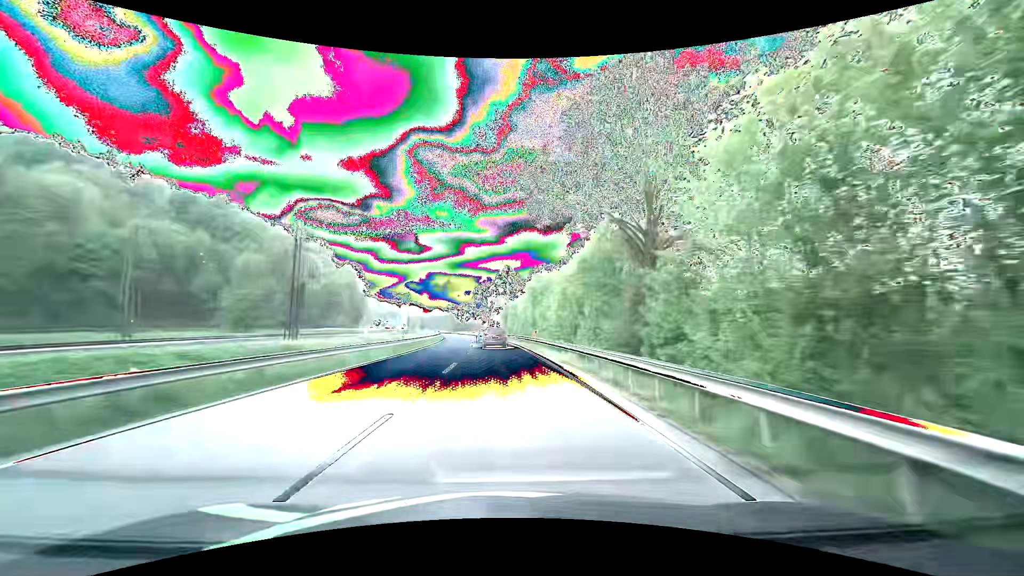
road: primary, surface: asphalt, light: Day
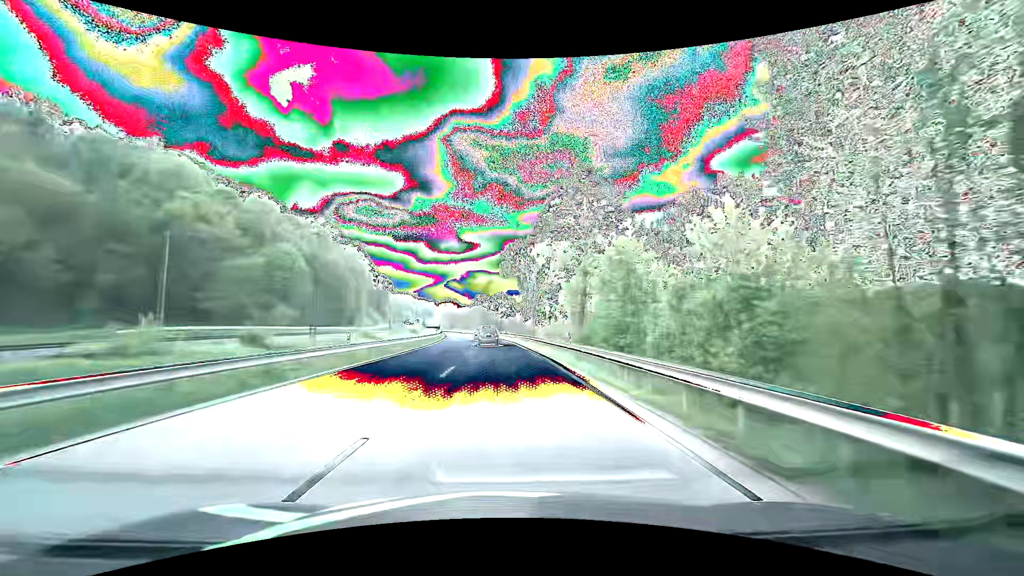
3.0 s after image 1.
(-2.7, +63.3) m; -5°
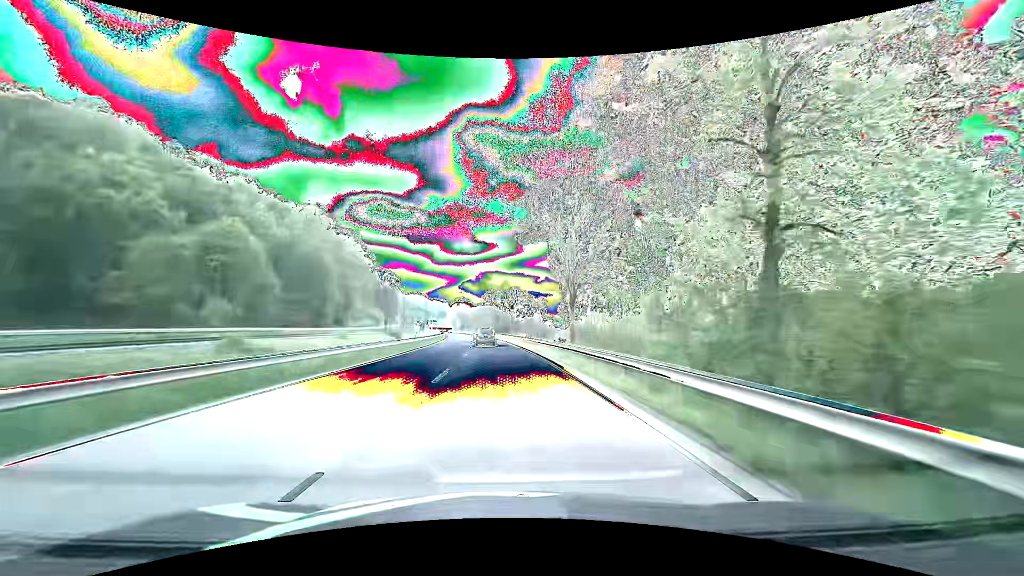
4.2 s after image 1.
(-0.5, +26.1) m; -2°
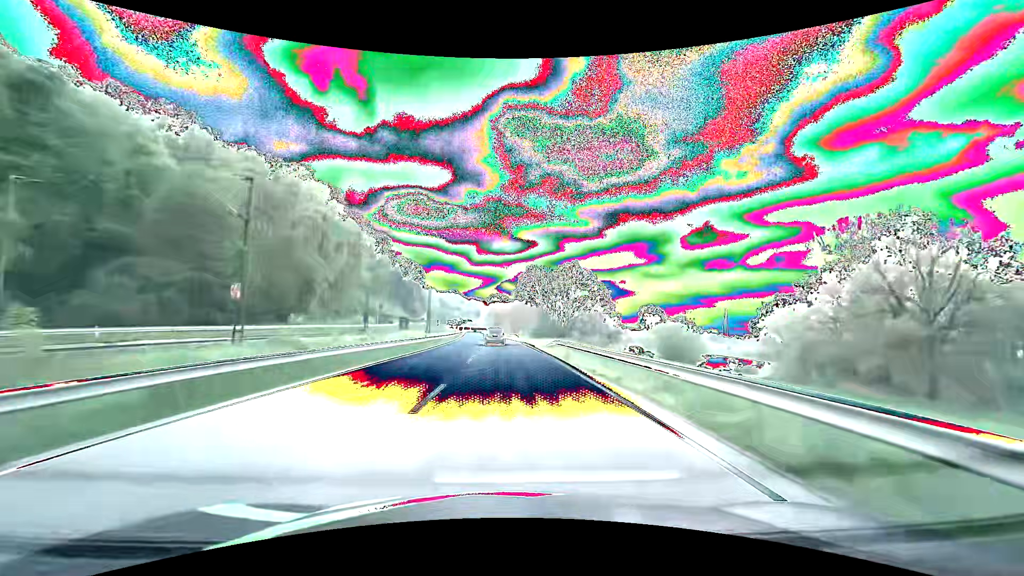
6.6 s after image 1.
(-2.2, +54.1) m; -4°
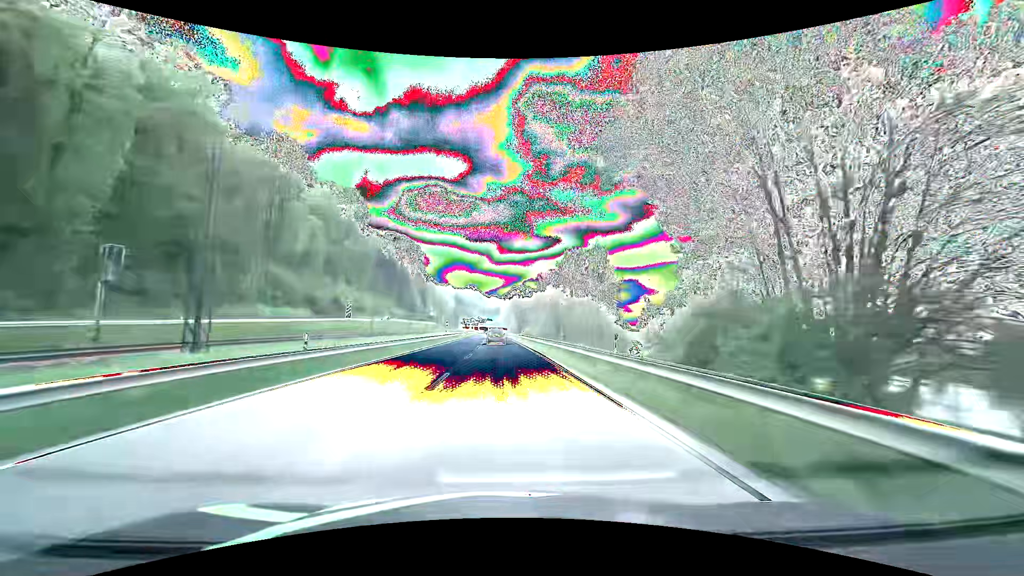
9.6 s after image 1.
(-1.8, +70.7) m; -3°
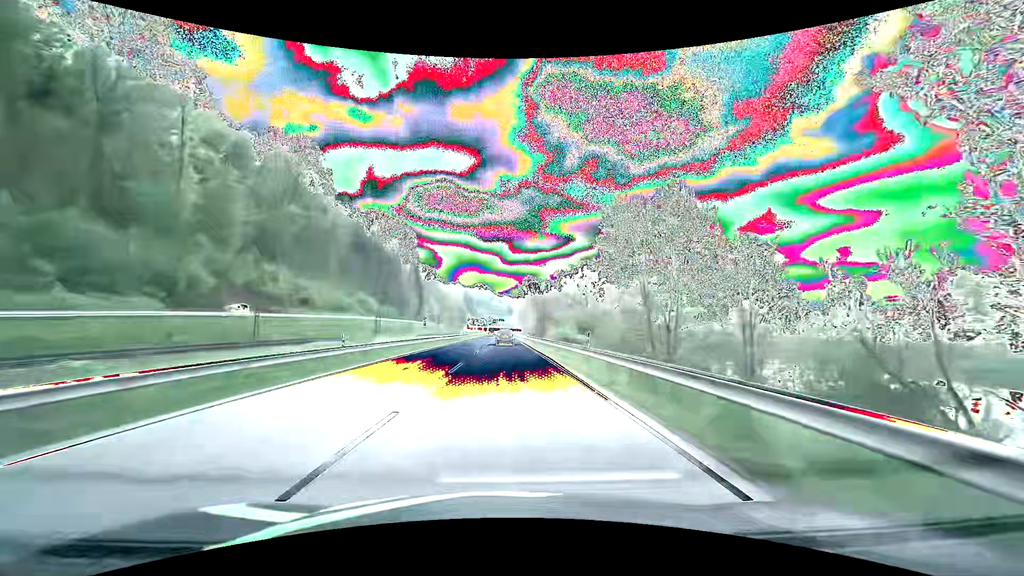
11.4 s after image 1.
(-0.5, +44.2) m; -1°
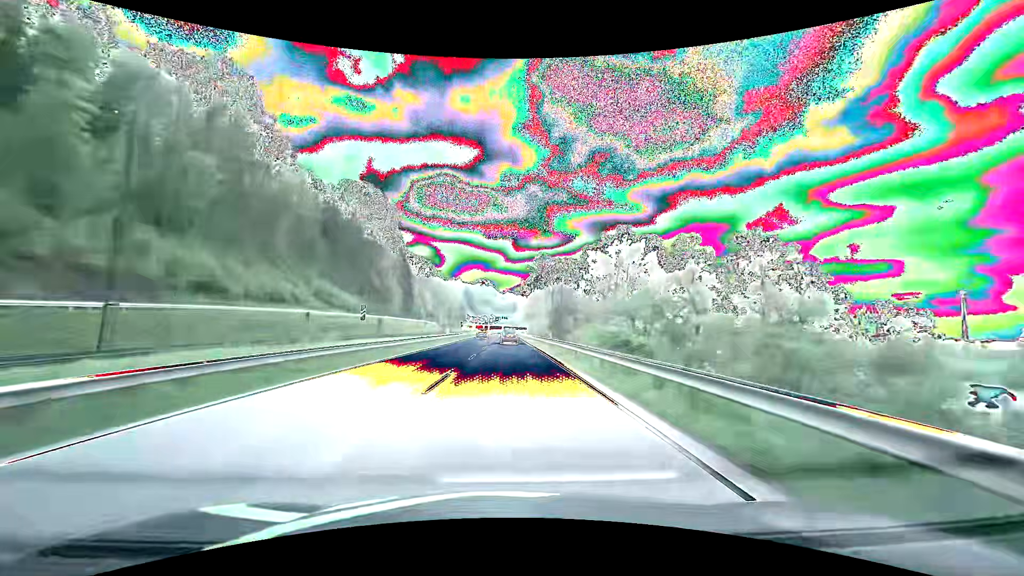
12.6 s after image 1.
(-0.2, +30.2) m; 0°
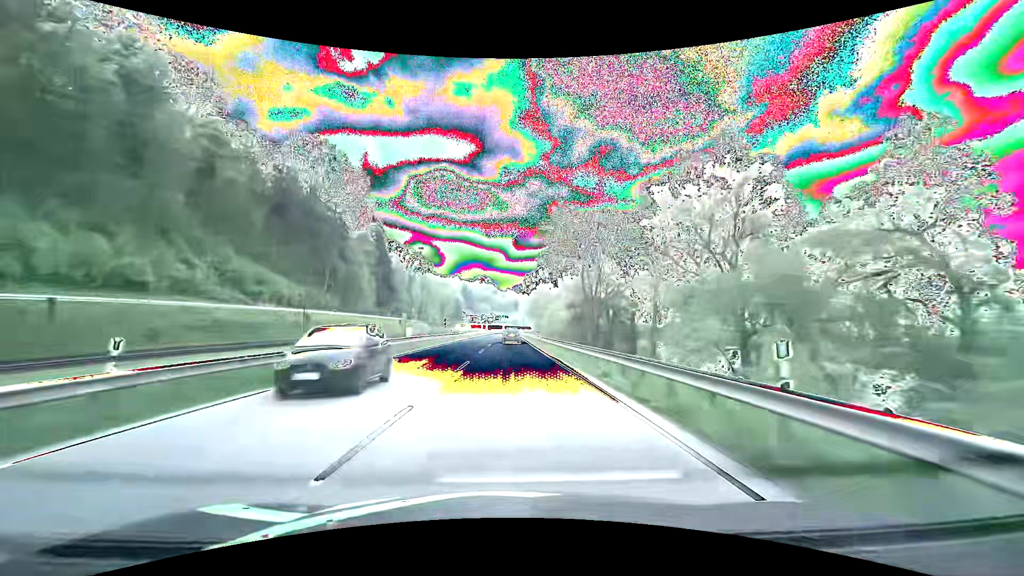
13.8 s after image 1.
(-0.1, +30.7) m; 0°
(0, +10) (0, +20) (0, +30) (0, +40) (0, +50) (0, +60) (0, +70) (0, +80) (0, +90) (0, +100) m
